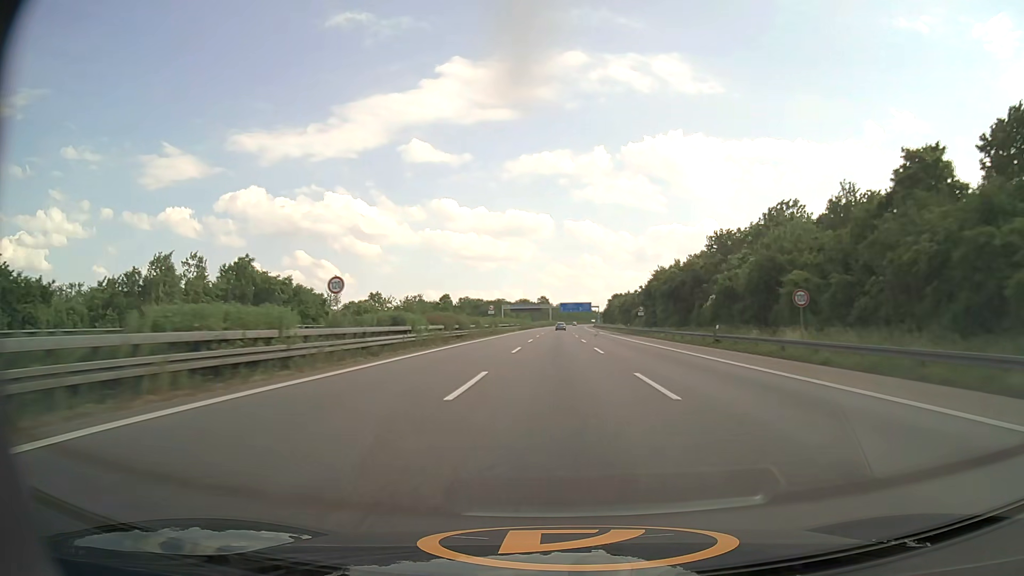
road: motorway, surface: asphalt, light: Day
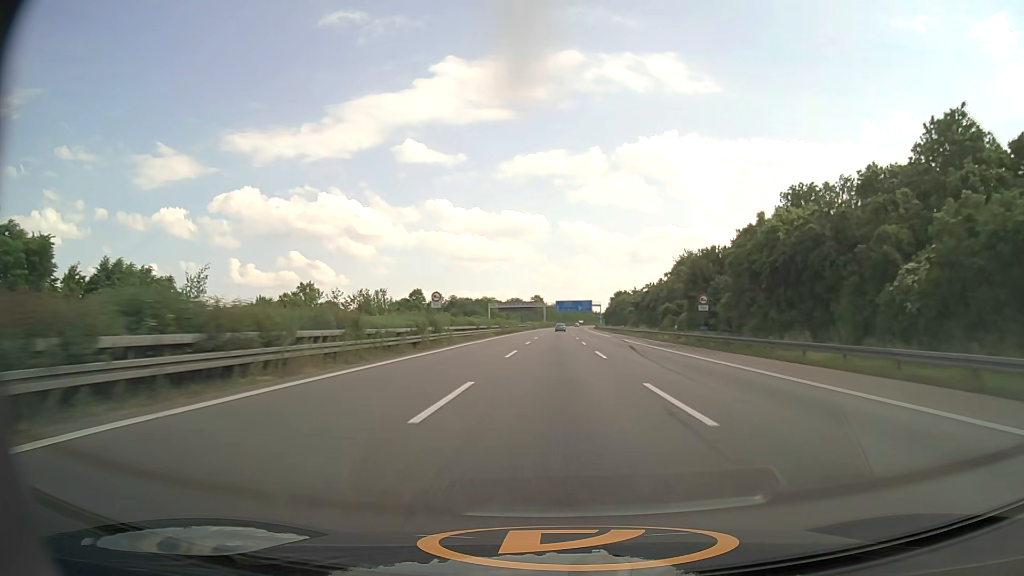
(+0.1, +38.7) m; 0°
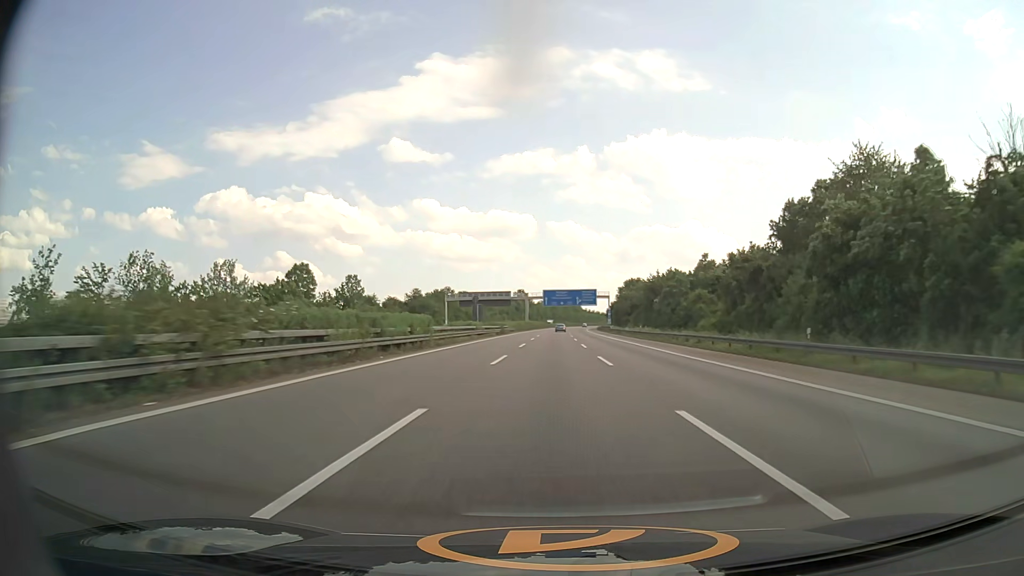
(+0.5, +77.1) m; +1°
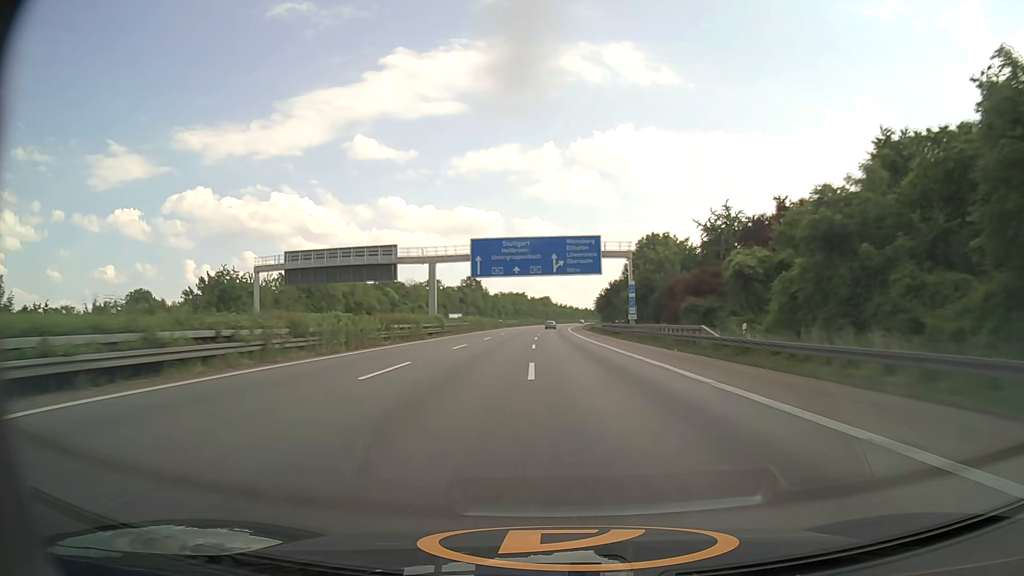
(+2.8, +96.7) m; +3°
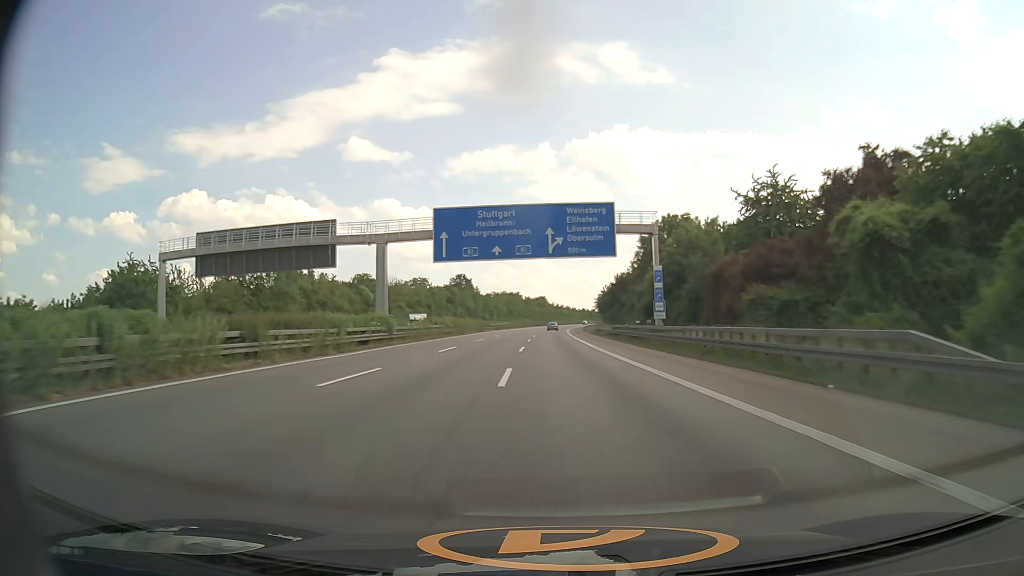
(+0.1, +19.3) m; +1°
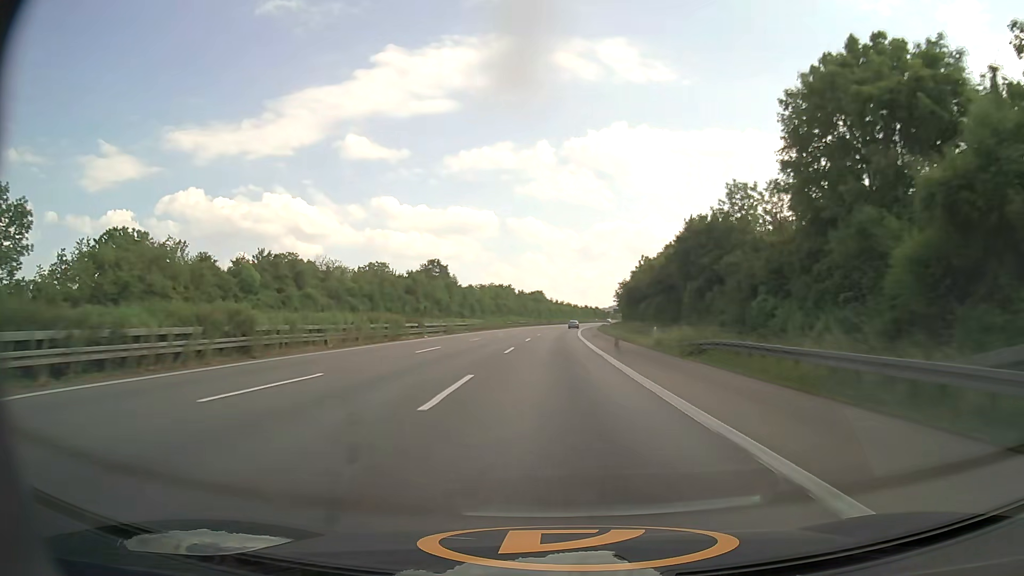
(-0.1, +57.9) m; 0°
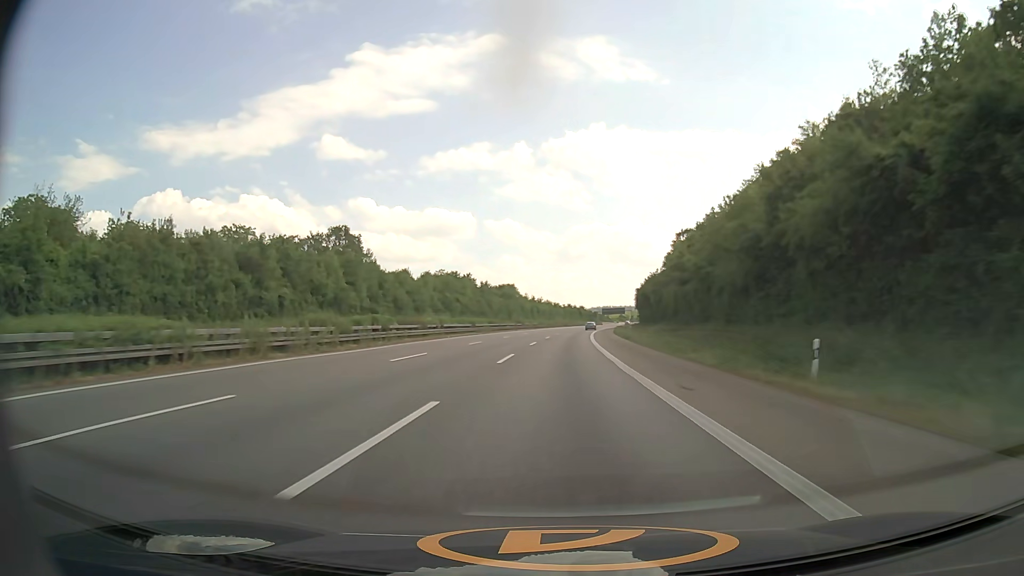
(+0.4, +76.9) m; +1°
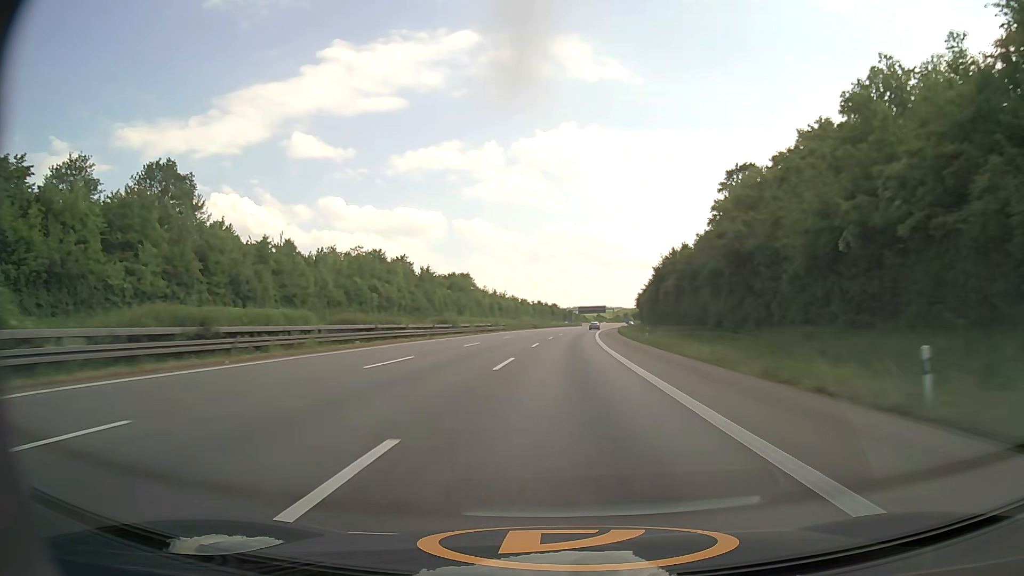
(+1.2, +57.5) m; +3°
(0, +10) (0, +20) (0, +30) (+1, +40) (+1, +50) (+2, +60) (+3, +70) (+3, +80) (+4, +90) (+5, +100) m
